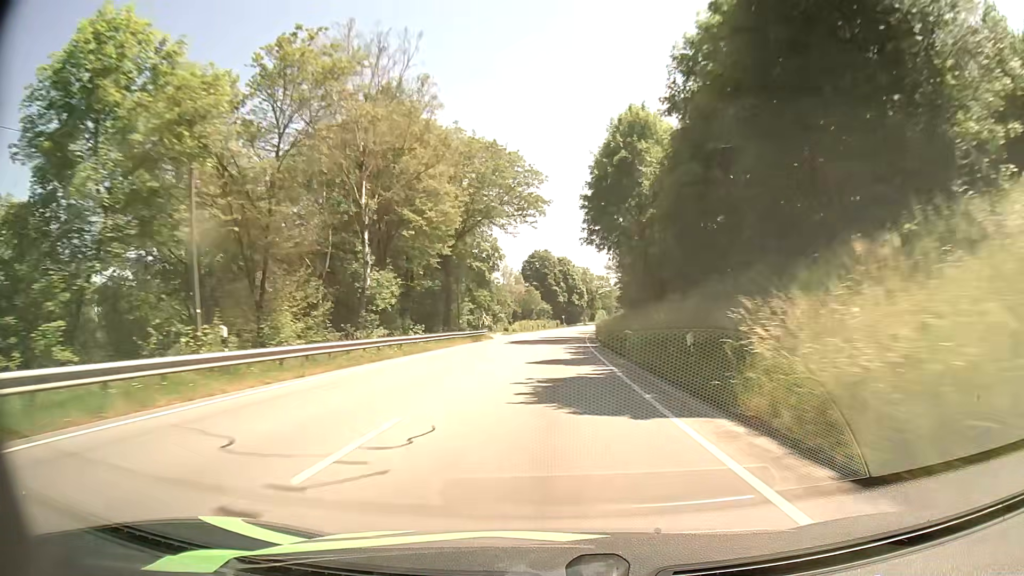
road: primary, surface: asphalt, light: Day
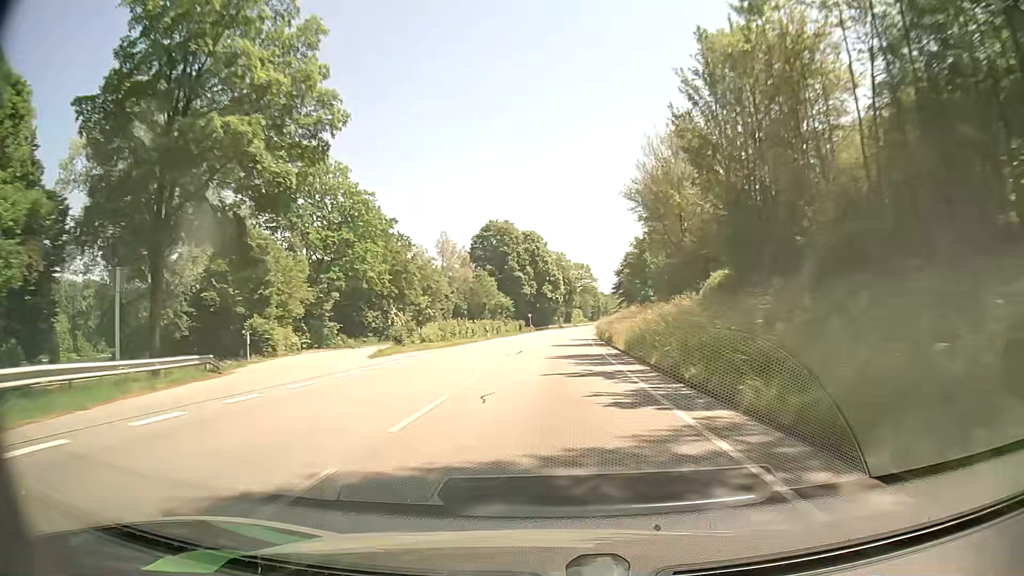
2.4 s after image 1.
(+1.4, +58.4) m; +2°
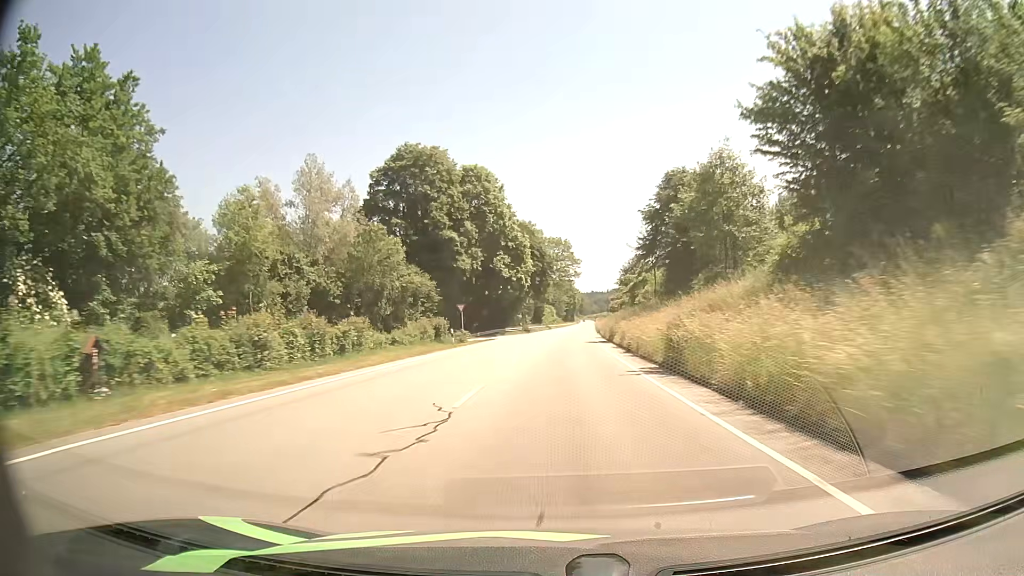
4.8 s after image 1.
(+1.9, +58.7) m; +3°
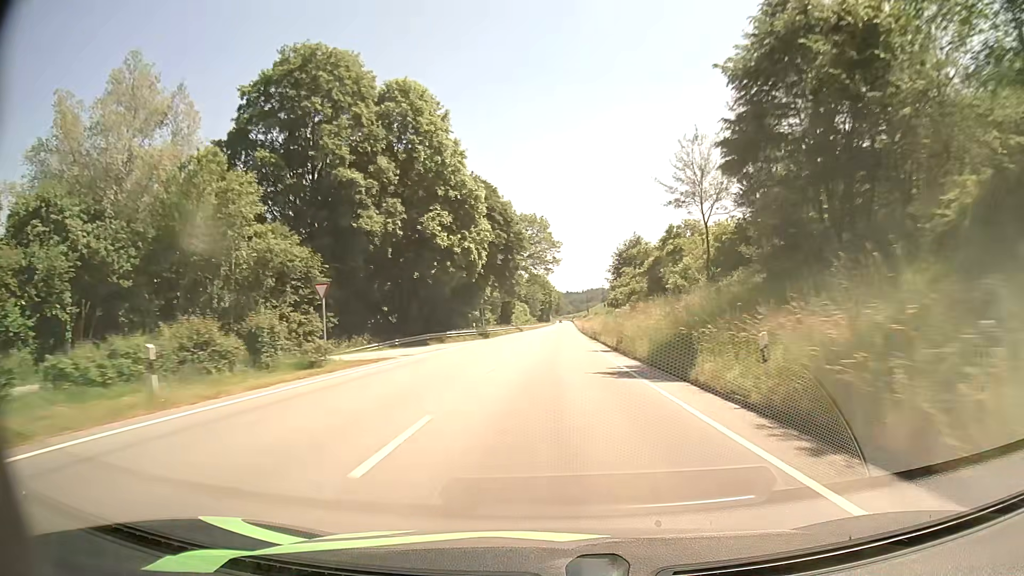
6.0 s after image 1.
(+0.4, +29.5) m; +2°
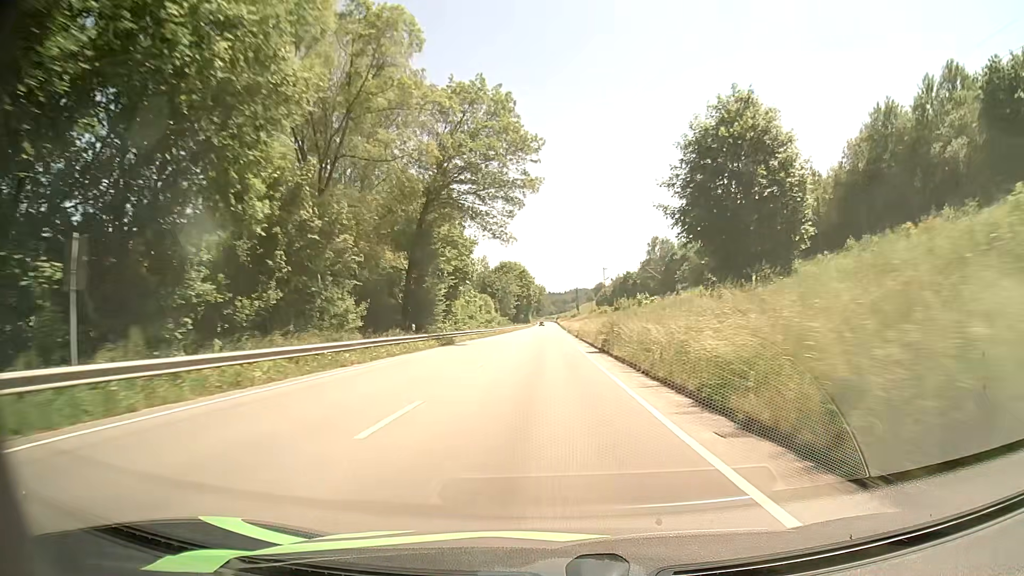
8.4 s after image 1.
(+1.3, +59.3) m; +1°
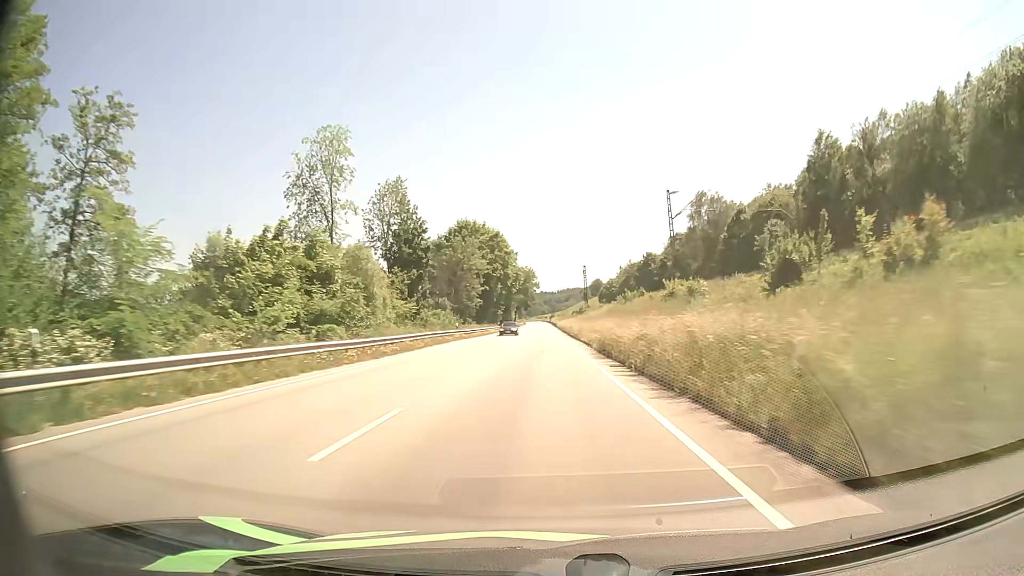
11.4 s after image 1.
(+0.6, +74.9) m; +1°
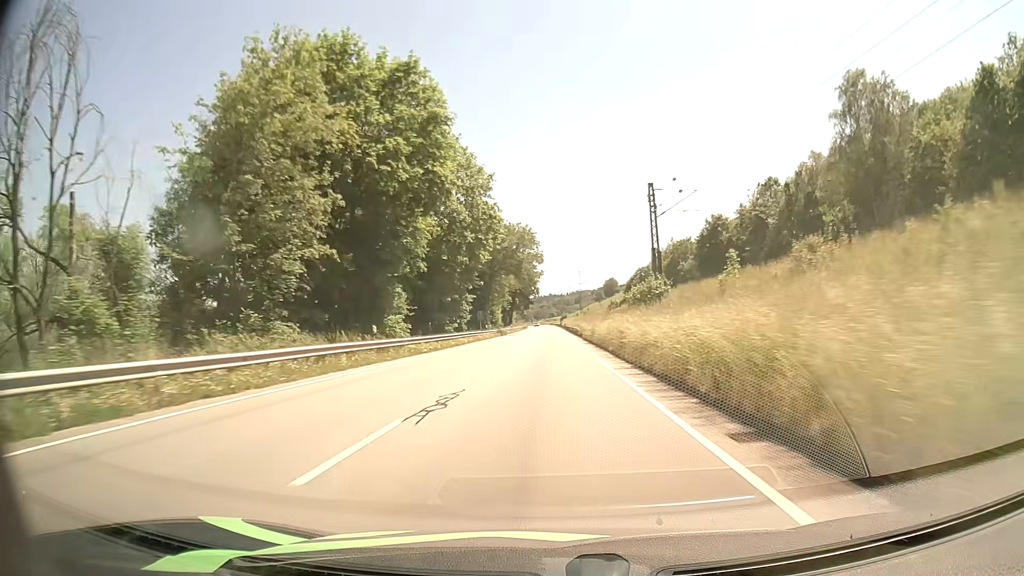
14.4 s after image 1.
(-0.4, +74.4) m; -1°
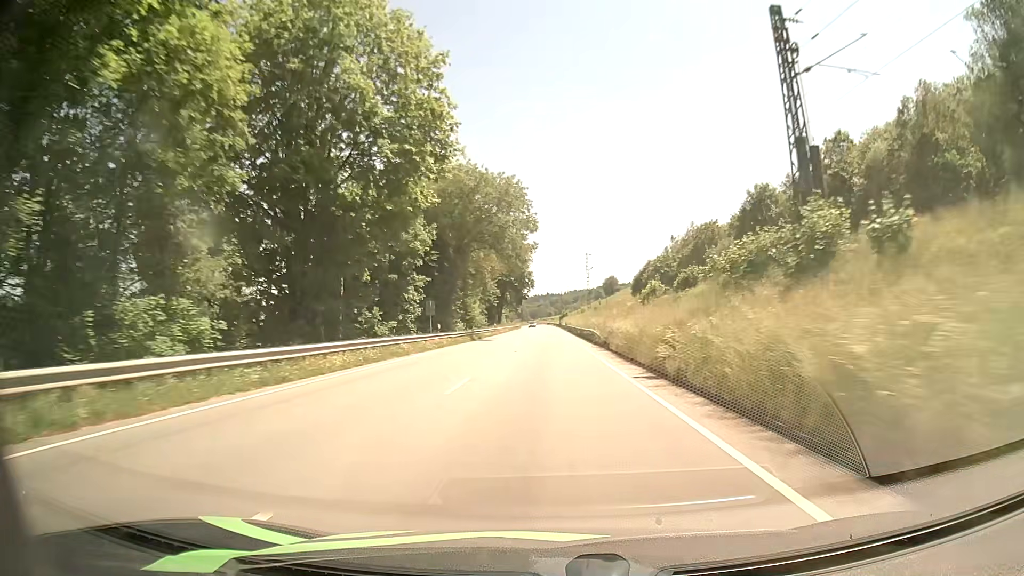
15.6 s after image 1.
(+0.1, +29.5) m; 0°
(0, +10) (0, +20) (0, +30) (0, +40) (0, +50) (0, +60) (0, +70) (0, +80) (0, +90) (-1, +100) m
